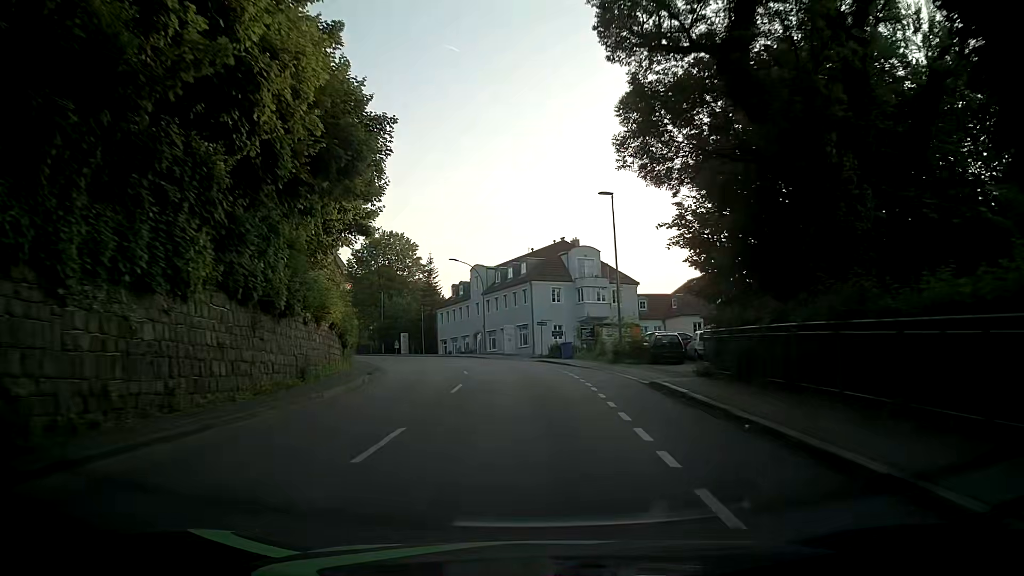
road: tertiary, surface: asphalt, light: Day
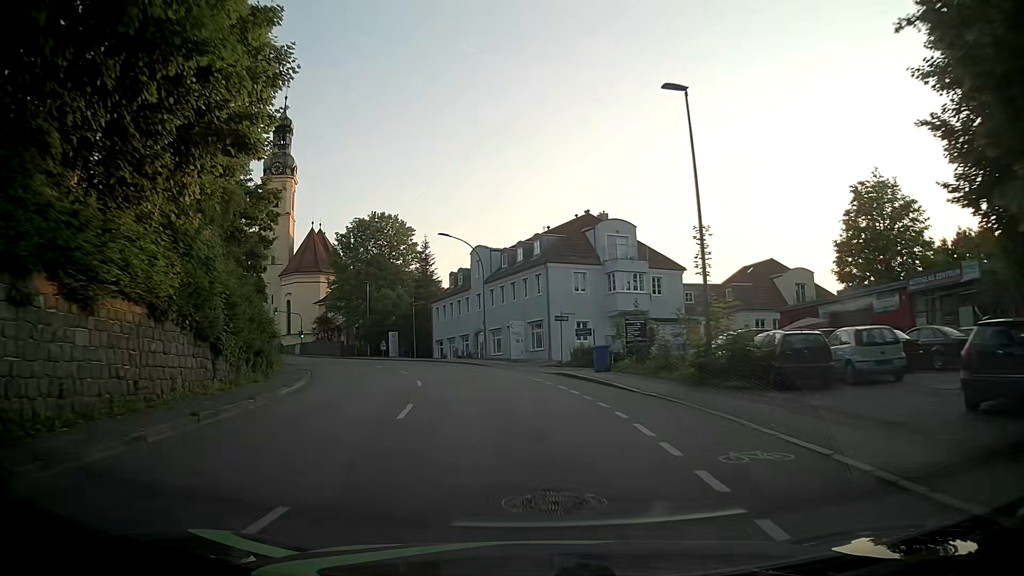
(+0.2, +15.0) m; -1°
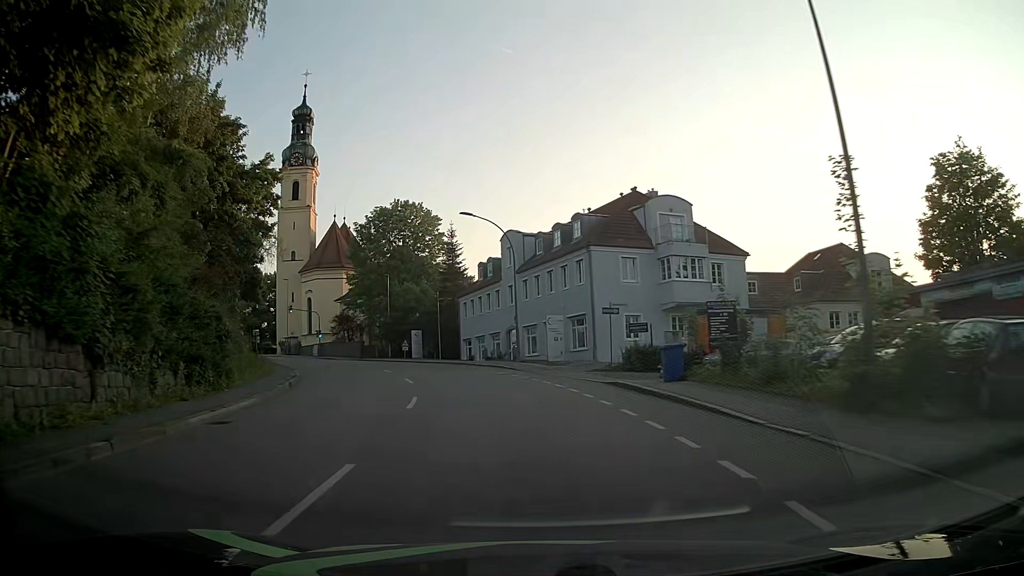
(-0.1, +7.4) m; -2°
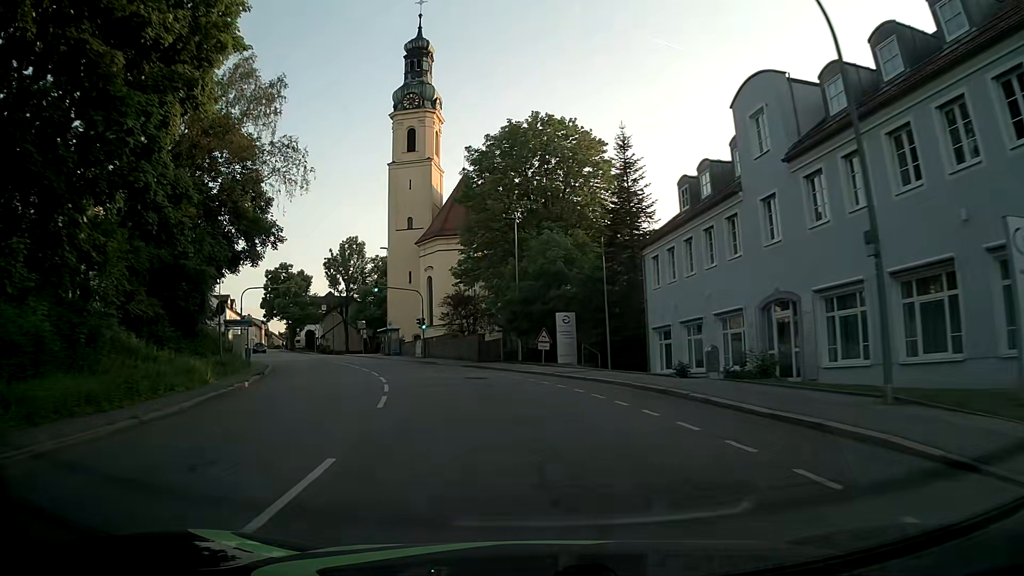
(-3.8, +28.6) m; -15°
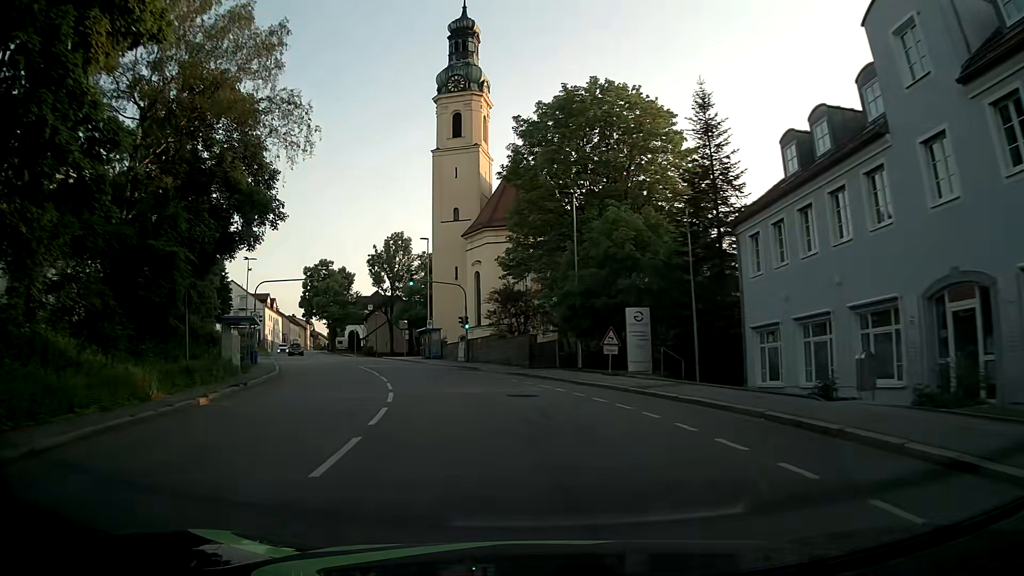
(-0.3, +7.1) m; -5°
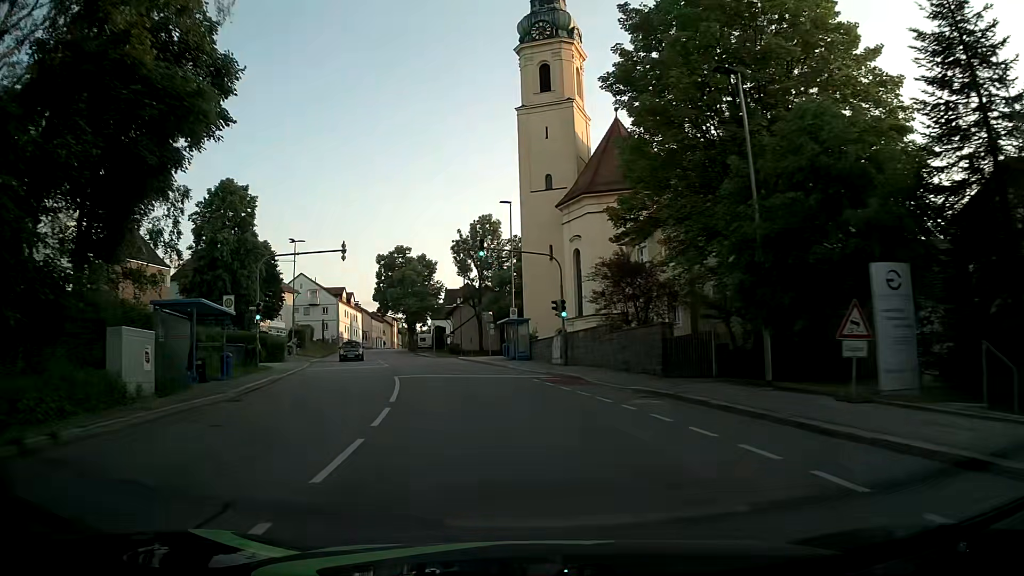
(-1.0, +14.0) m; -8°
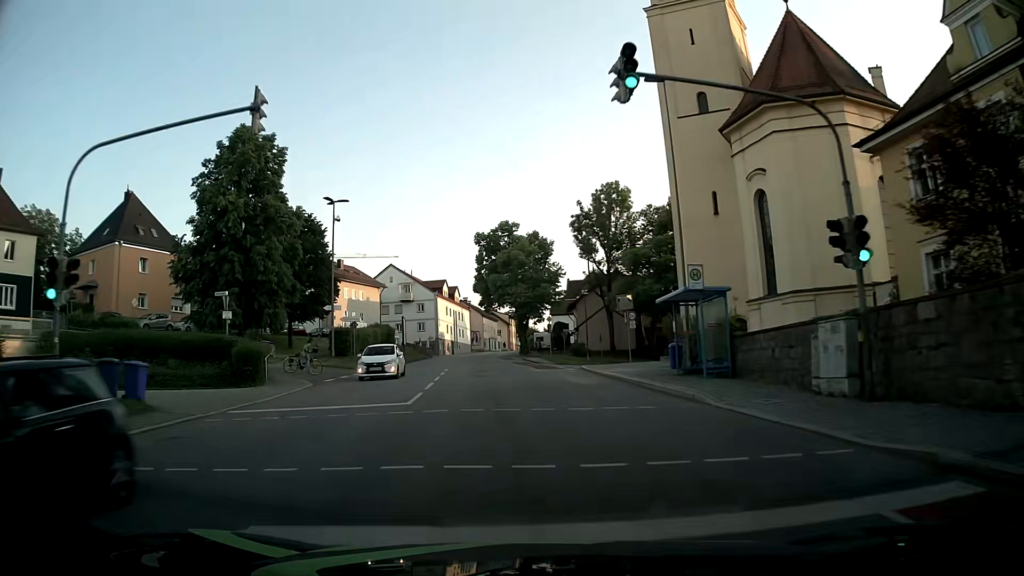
(-2.3, +21.1) m; -11°
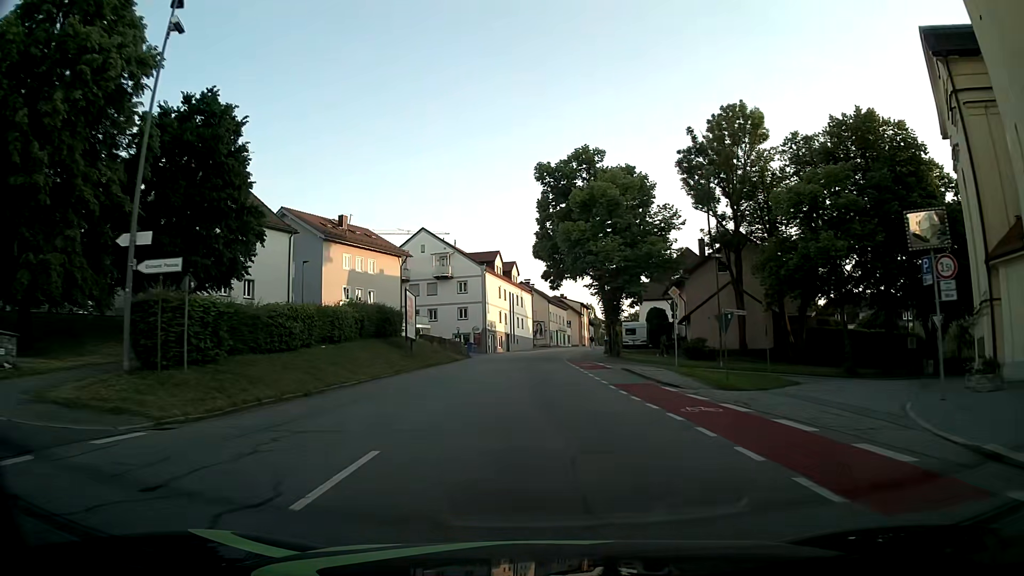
(-1.9, +28.5) m; -6°
